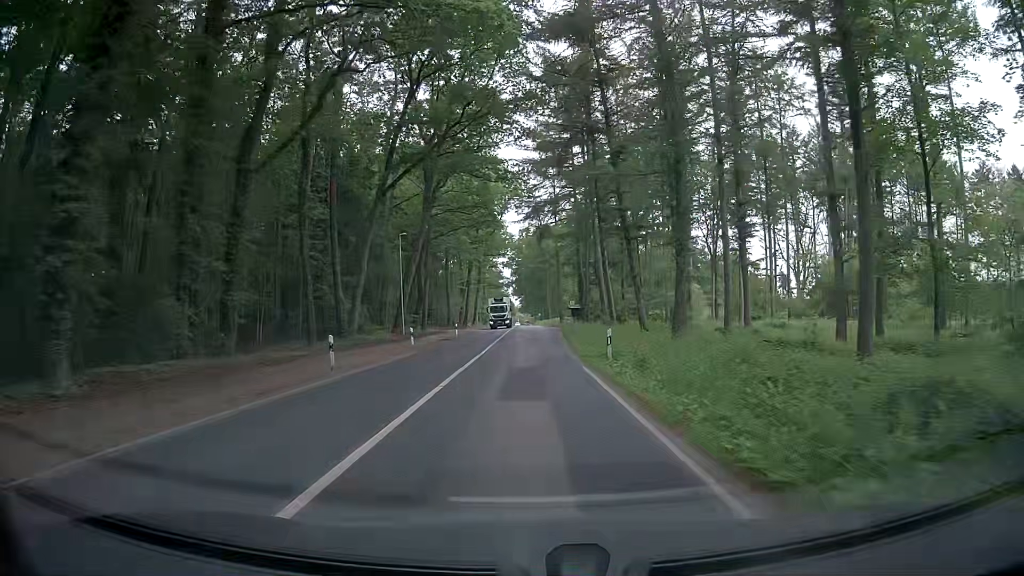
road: secondary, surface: asphalt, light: Day
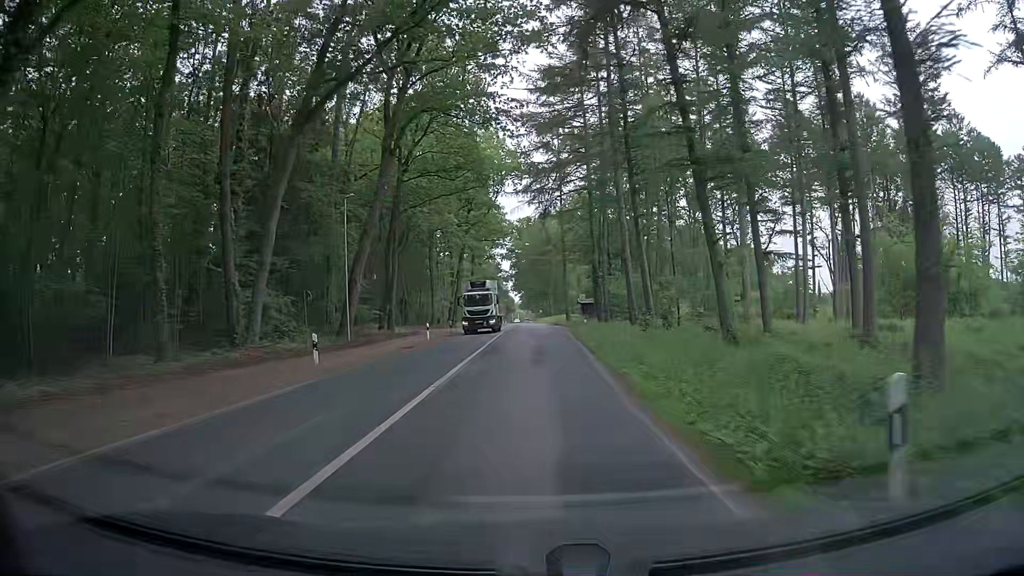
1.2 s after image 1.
(+0.1, +15.5) m; +2°
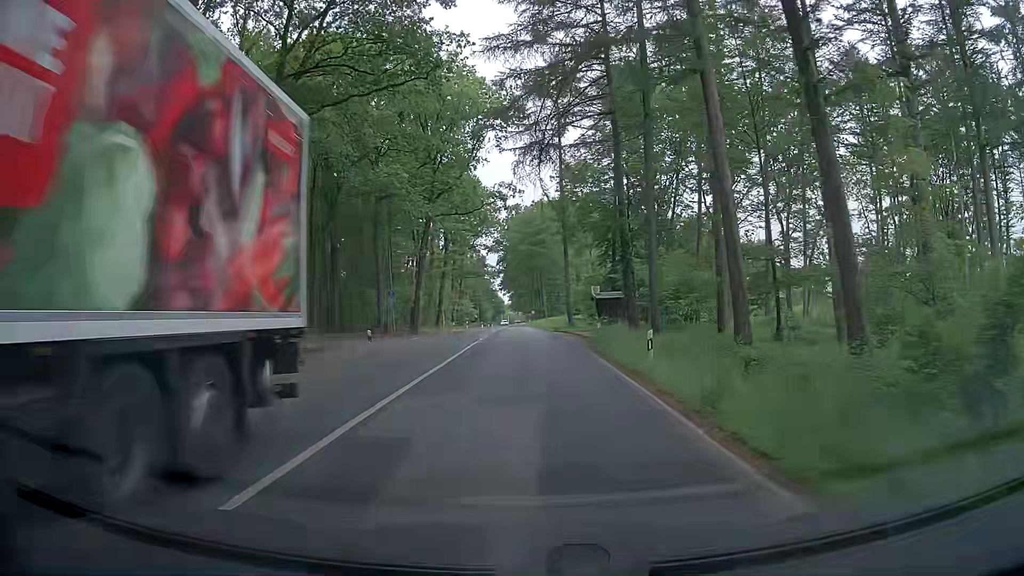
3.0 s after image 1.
(-0.3, +23.3) m; 0°
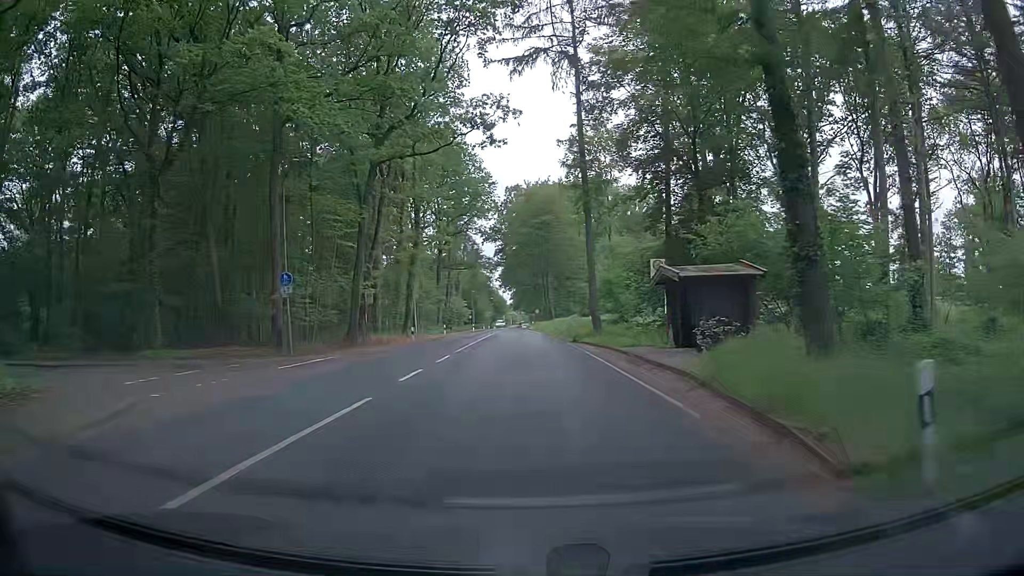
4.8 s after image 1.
(-0.1, +22.9) m; 0°
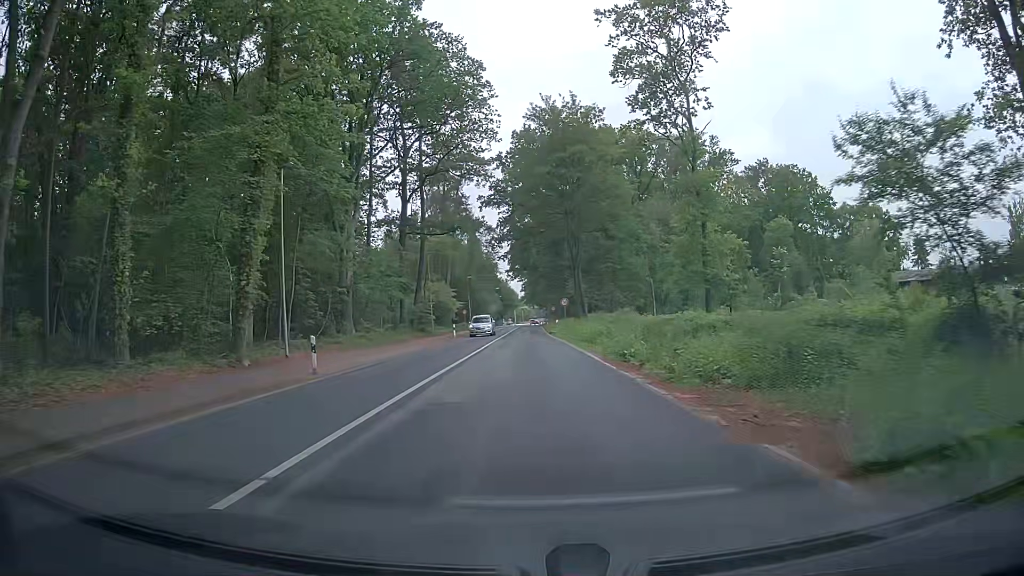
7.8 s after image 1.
(-0.9, +37.9) m; -1°
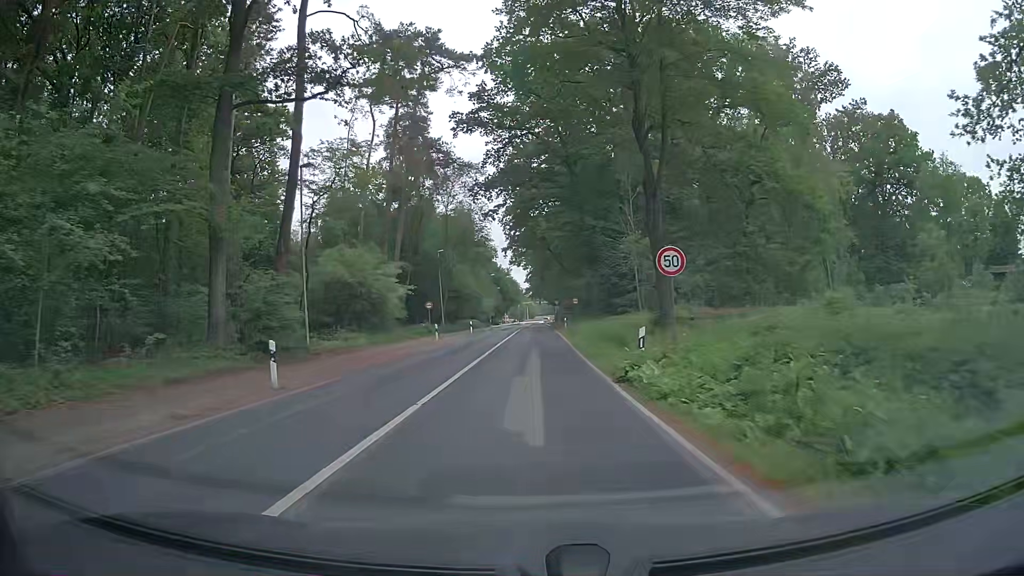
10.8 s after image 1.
(-0.3, +38.0) m; -1°
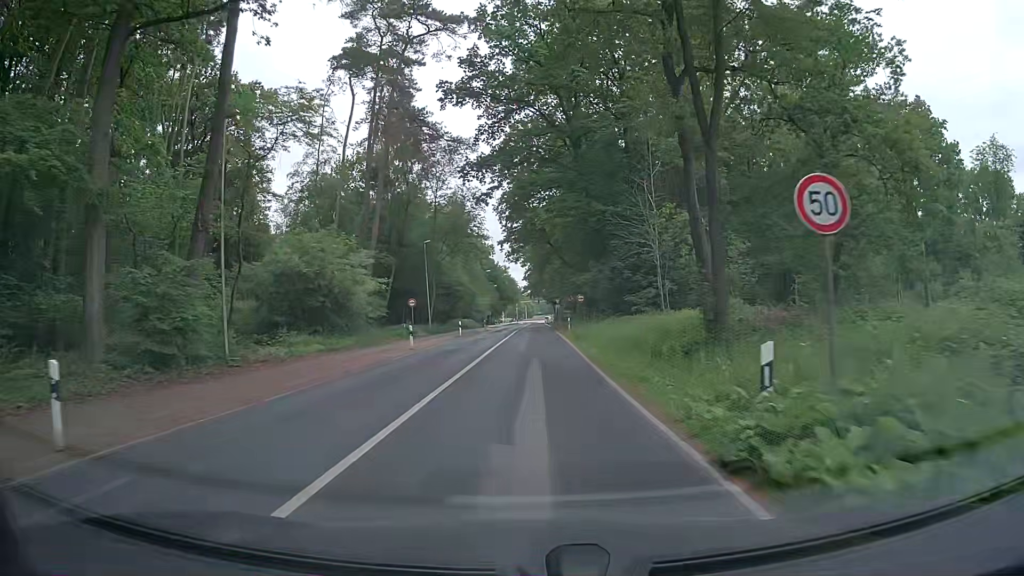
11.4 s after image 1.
(0.0, +7.6) m; 0°
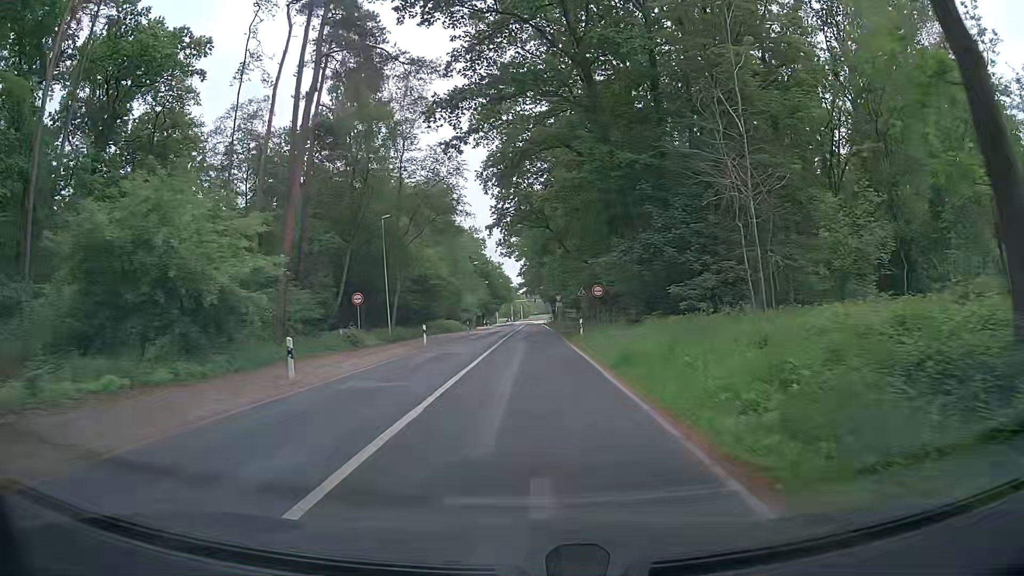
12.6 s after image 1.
(0.0, +15.1) m; 0°
